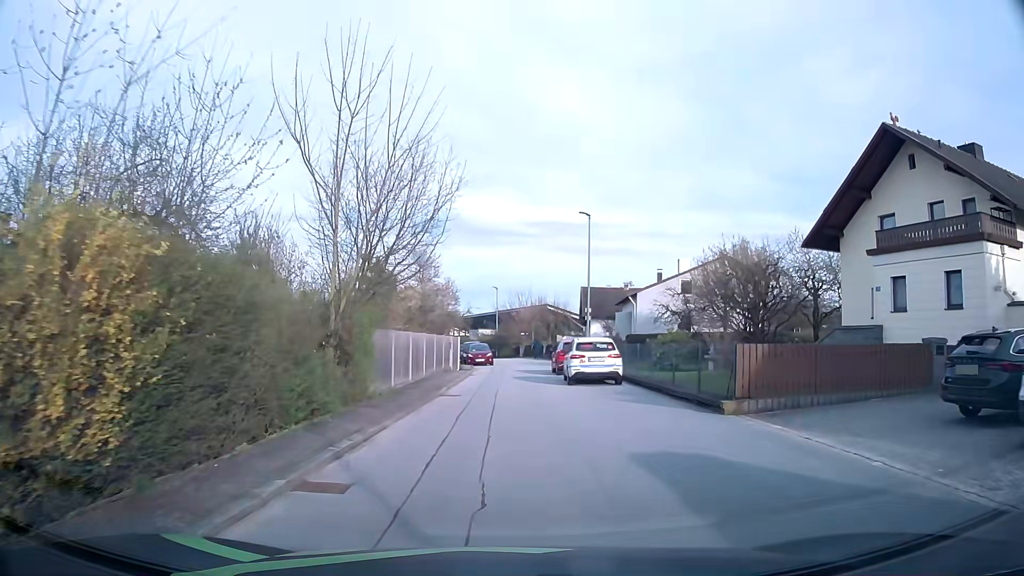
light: Day
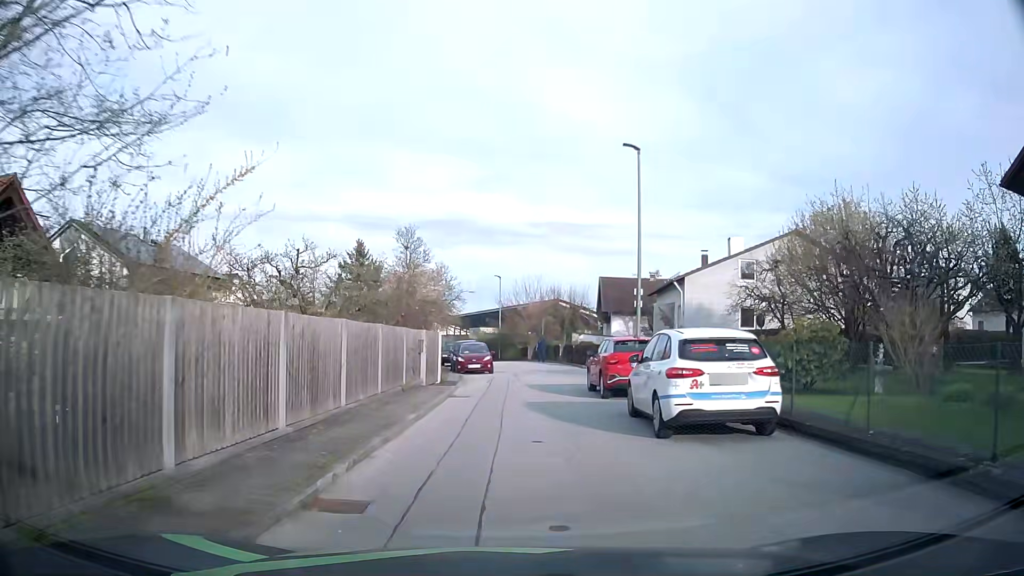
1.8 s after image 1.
(0.0, +12.6) m; 0°
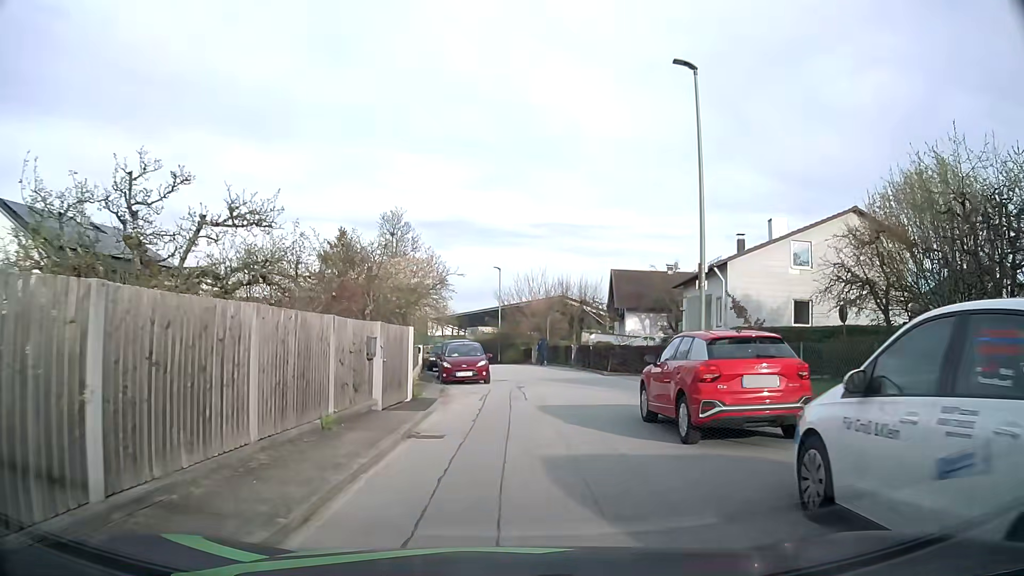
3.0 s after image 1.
(-0.1, +7.5) m; -1°
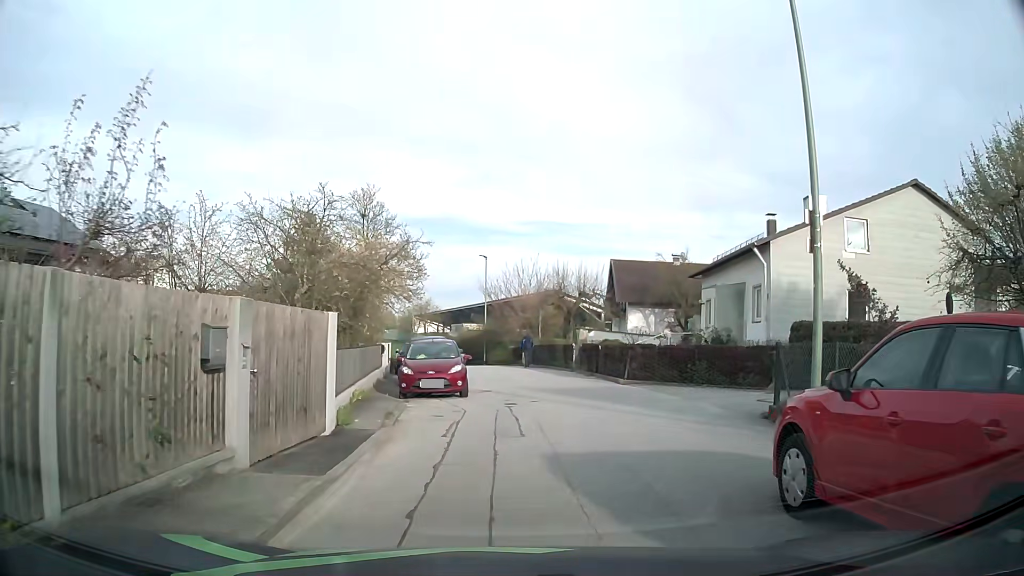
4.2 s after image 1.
(0.0, +6.5) m; +1°
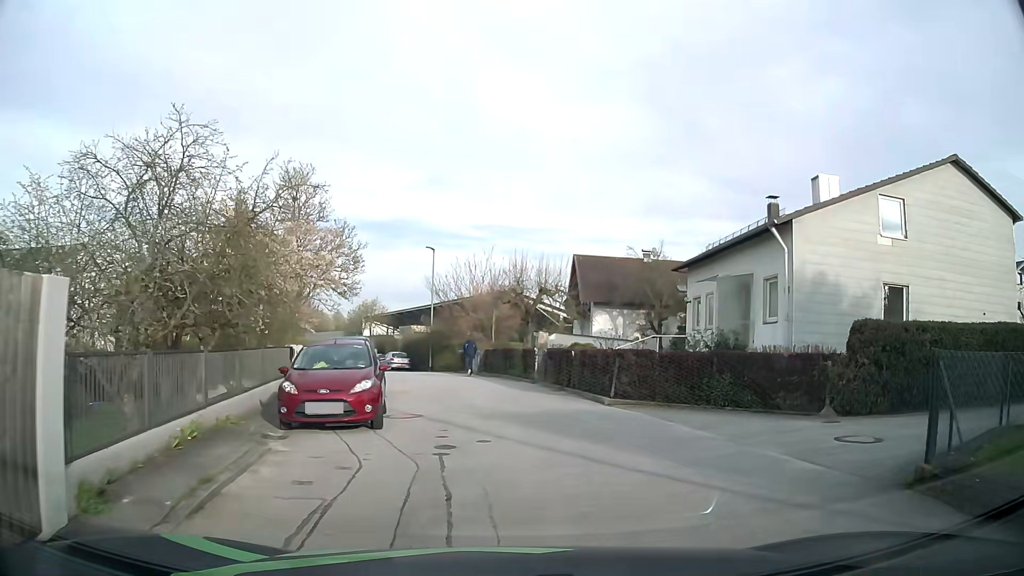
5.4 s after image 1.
(+0.2, +5.8) m; +5°
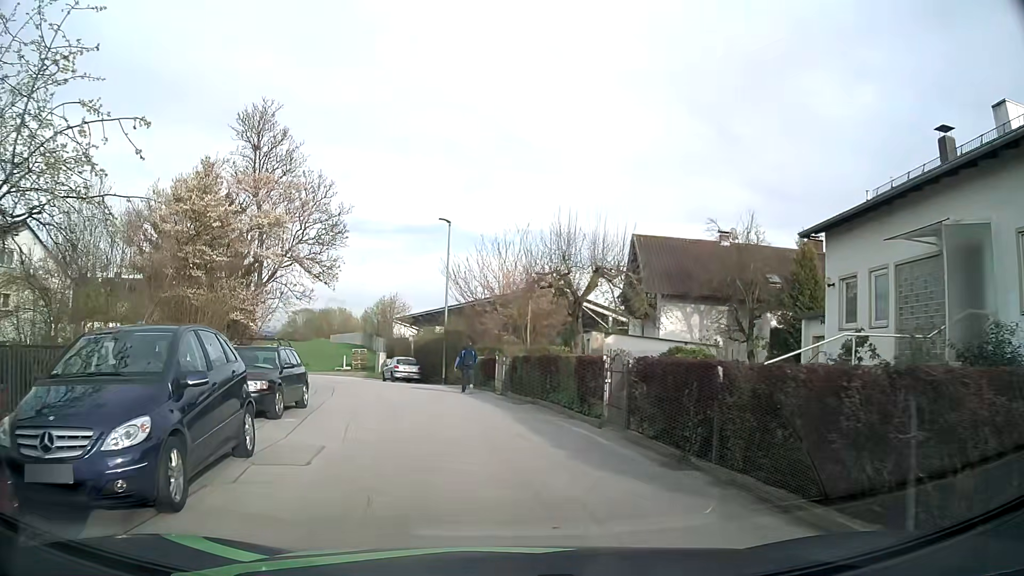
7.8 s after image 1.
(-0.1, +11.4) m; -4°
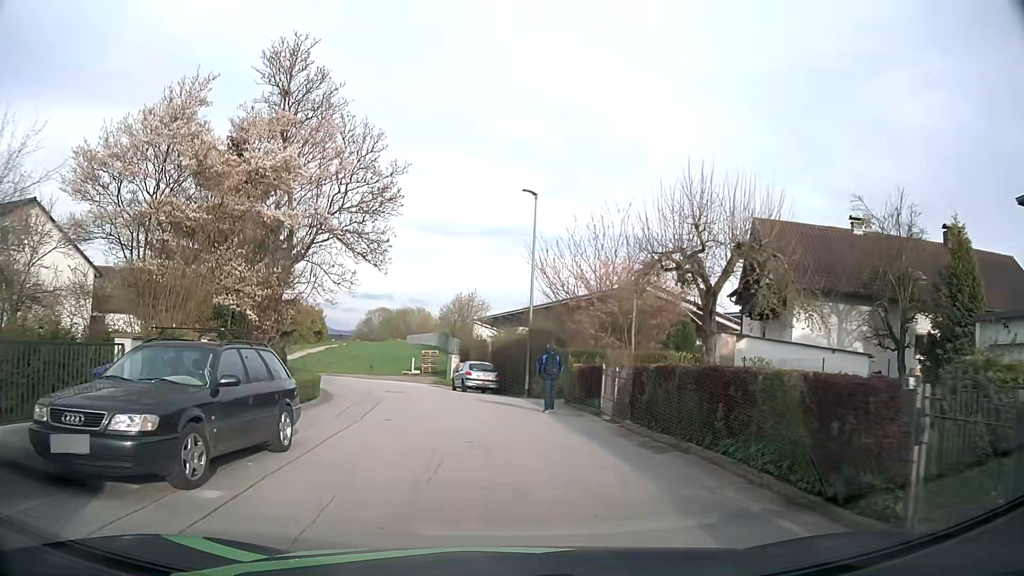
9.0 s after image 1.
(-0.5, +7.0) m; -7°
(-1, +10) (-2, +20) (-4, +30) (-9, +38) (-17, +45) (-26, +47) (-36, +48) (-46, +48) (-56, +49) (-66, +52) m
